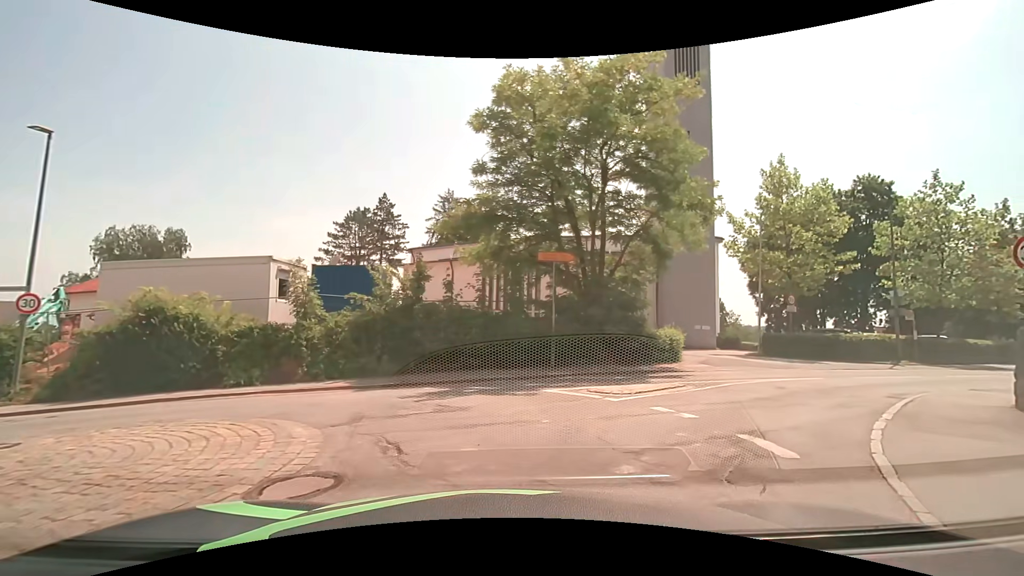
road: tertiary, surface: asphalt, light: Day
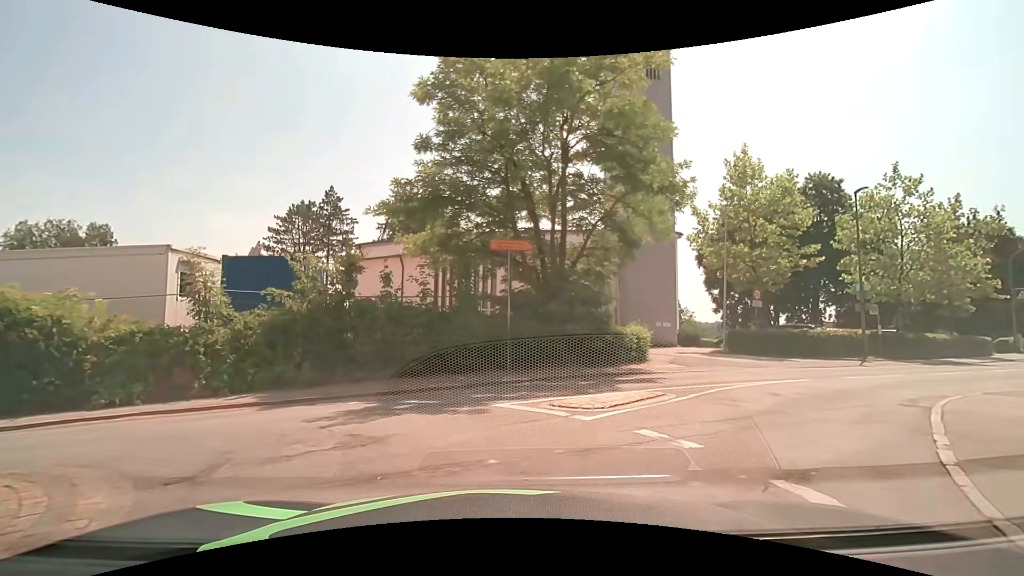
(+0.1, +2.2) m; +4°
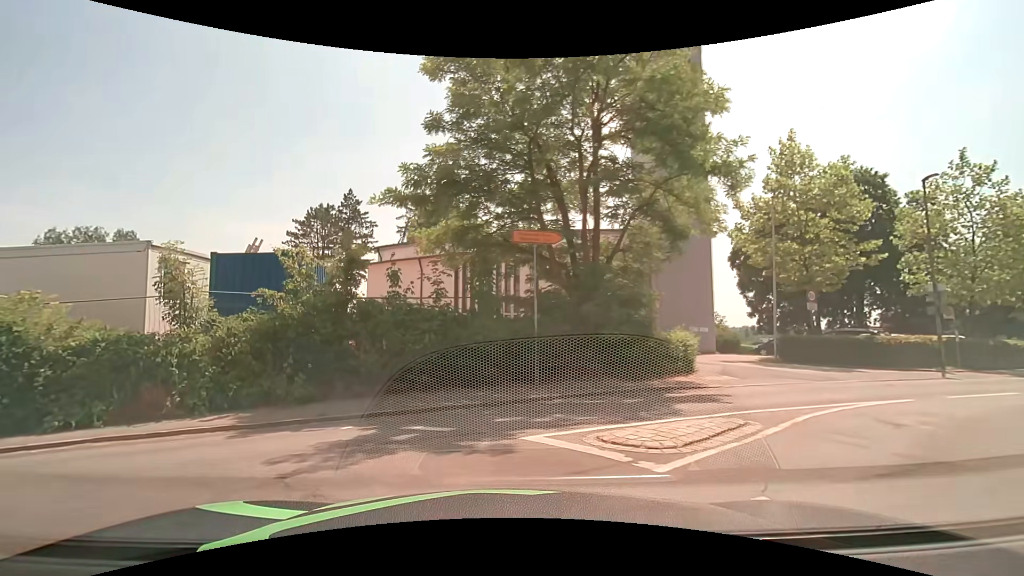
(0.0, +2.1) m; -2°
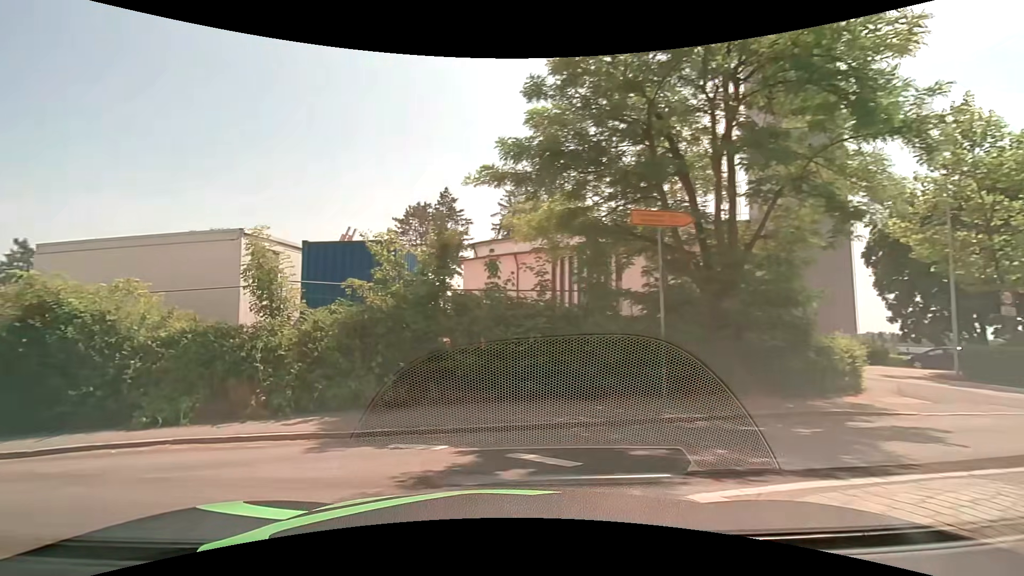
(-0.2, +2.0) m; -12°
